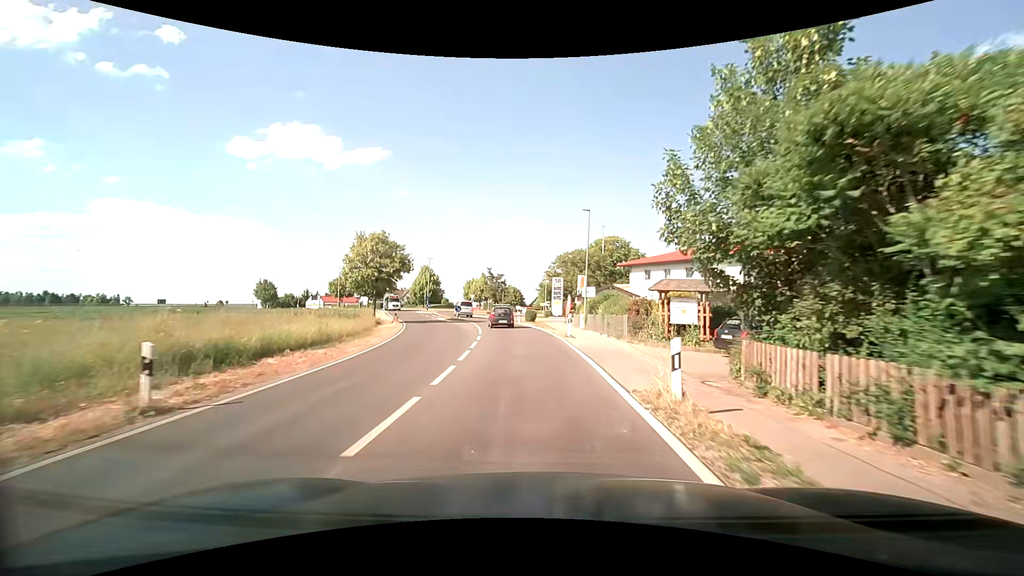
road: secondary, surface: asphalt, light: Day
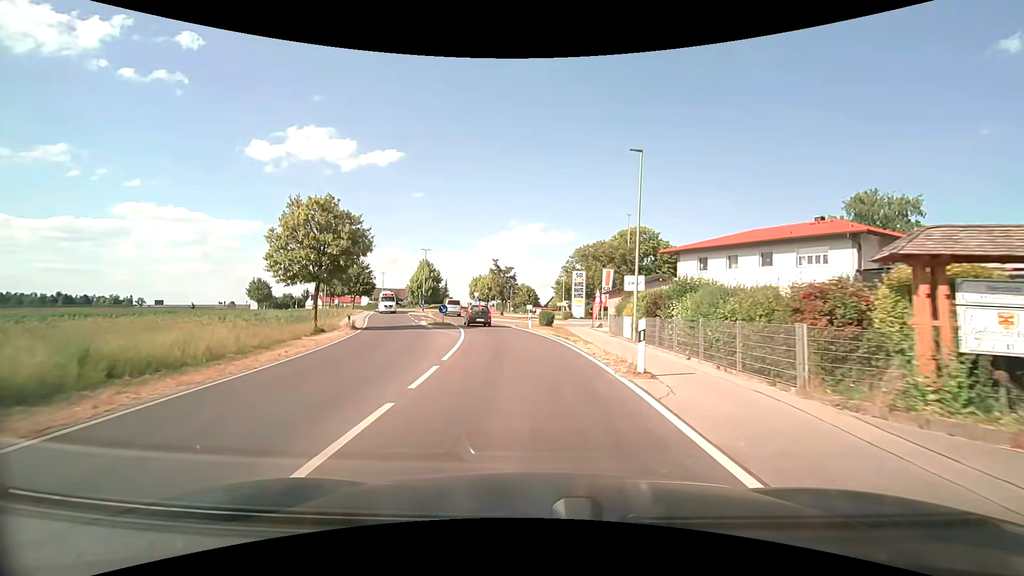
(-0.1, +13.8) m; -2°
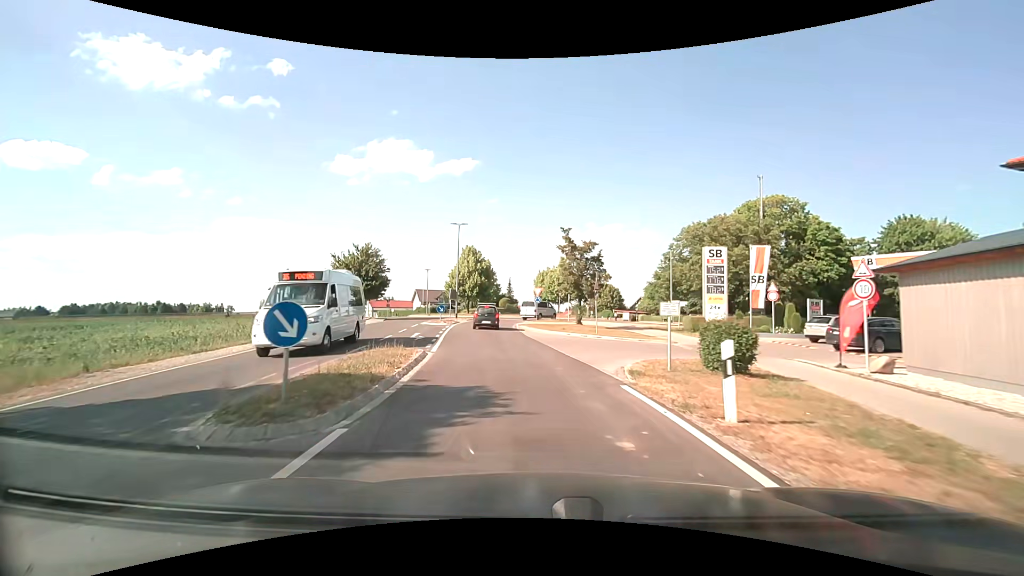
(-1.4, +25.9) m; -8°
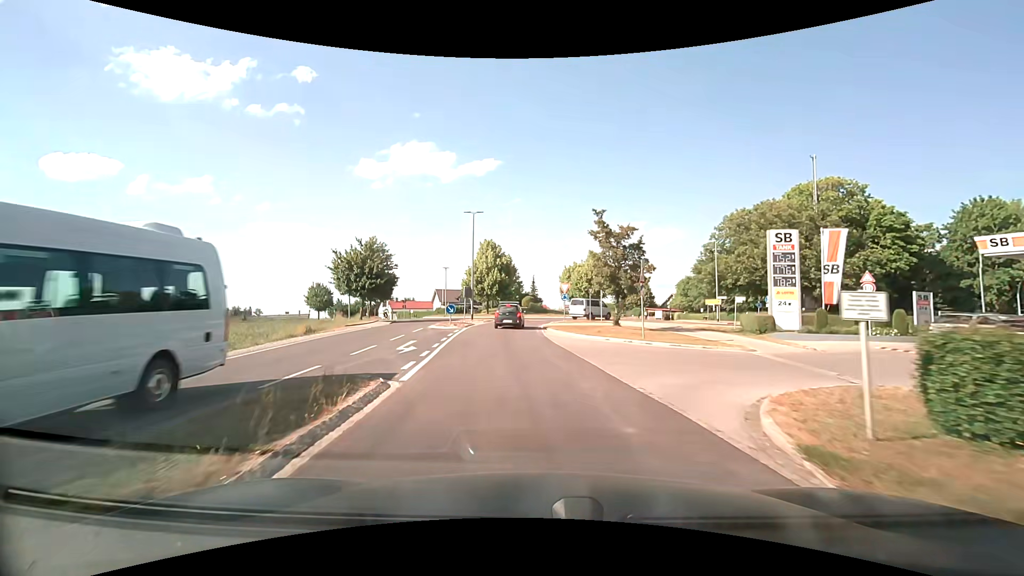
(-0.1, +5.9) m; -3°
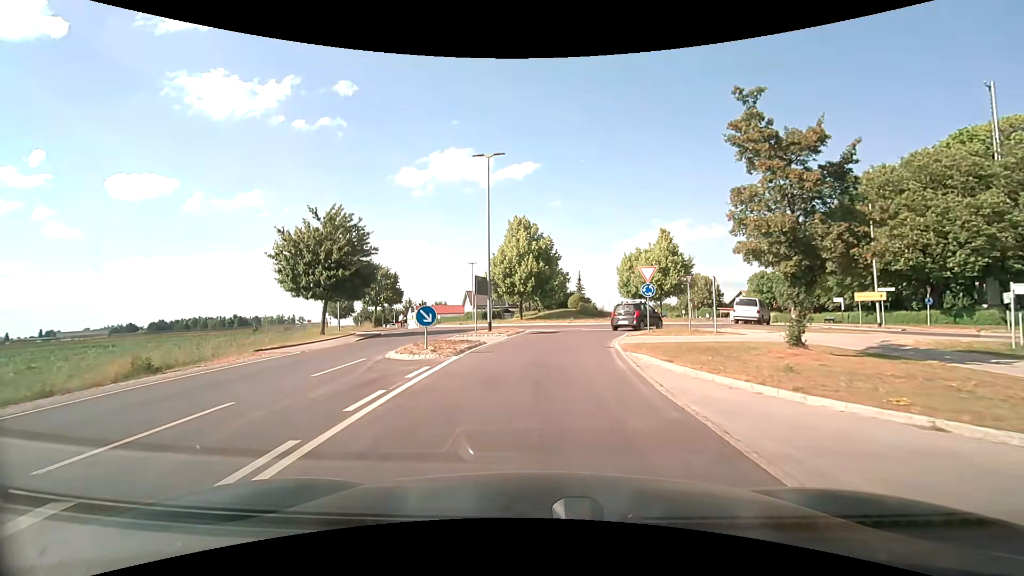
(-0.8, +16.1) m; -5°
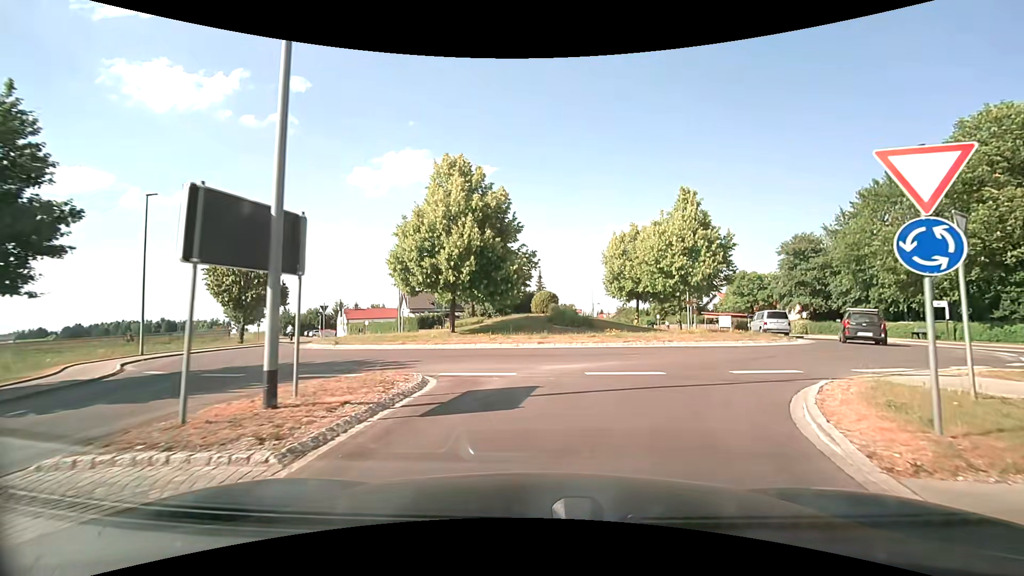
(+0.3, +17.5) m; +4°
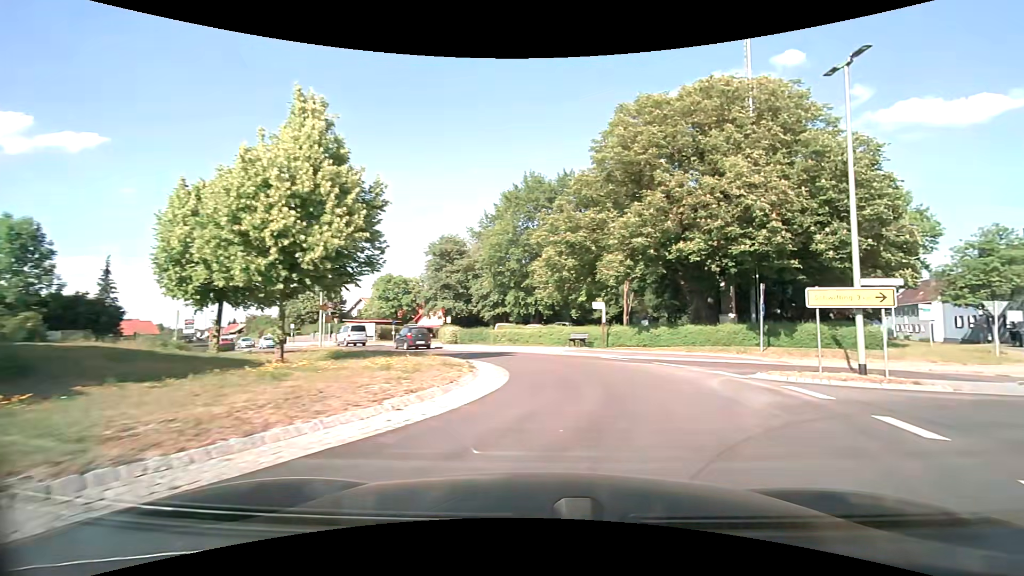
(+3.6, +13.0) m; +38°
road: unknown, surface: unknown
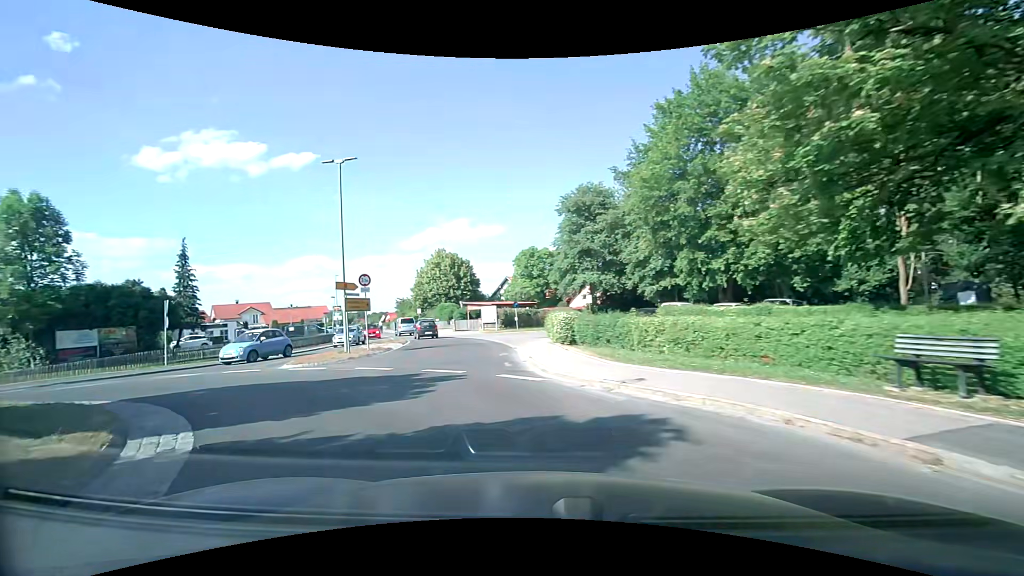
(+0.9, +18.4) m; -16°
(-3, +9) (-11, +15) (-21, +16) (-31, +17) (-40, +21) (-49, +26) (-57, +30) (-66, +35) (-75, +39) (-84, +44) m
